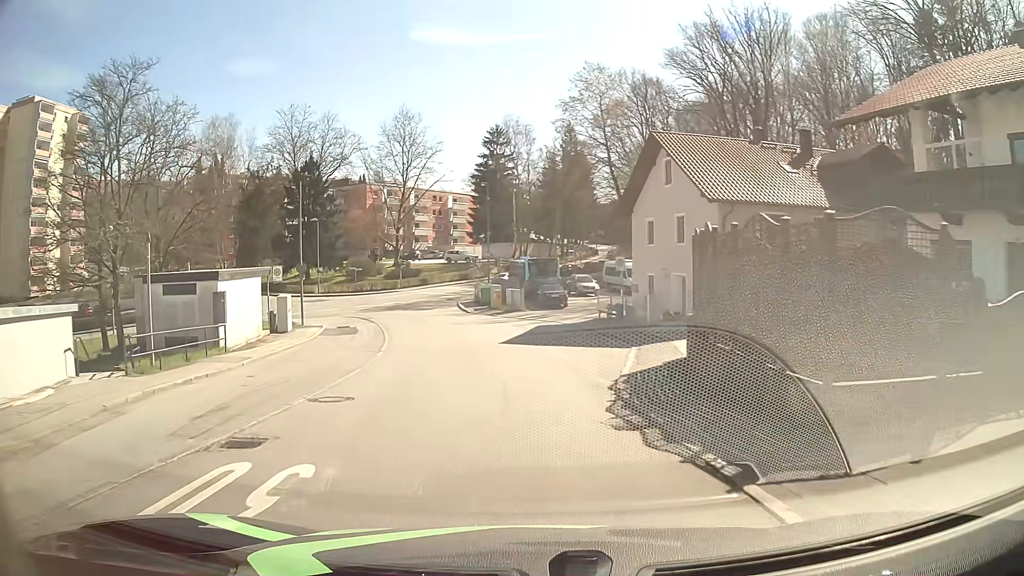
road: residential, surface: asphalt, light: Day
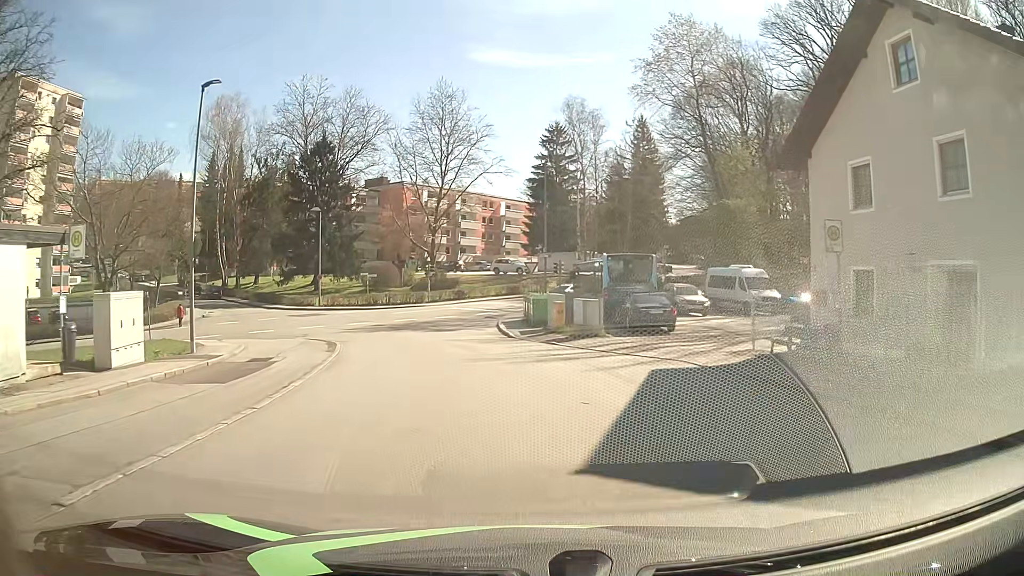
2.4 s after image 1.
(-0.9, +17.9) m; -5°
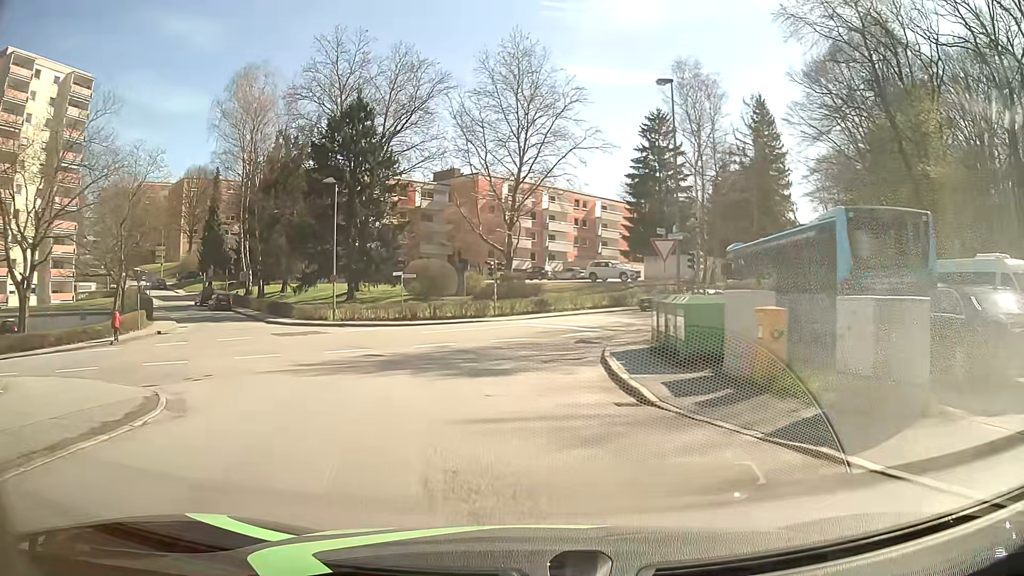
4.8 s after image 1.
(-1.0, +17.7) m; -8°
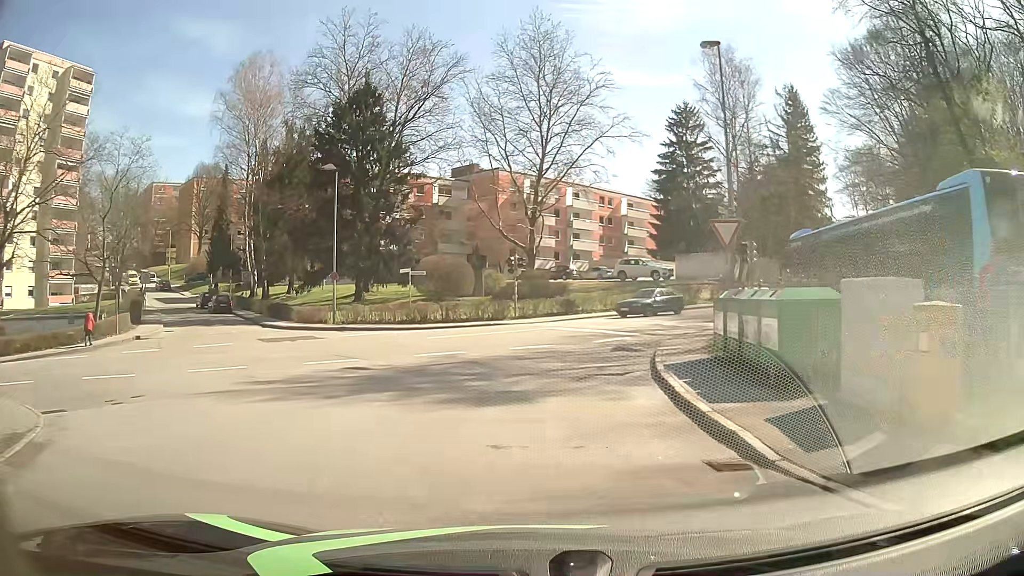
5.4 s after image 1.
(0.0, +4.2) m; -1°
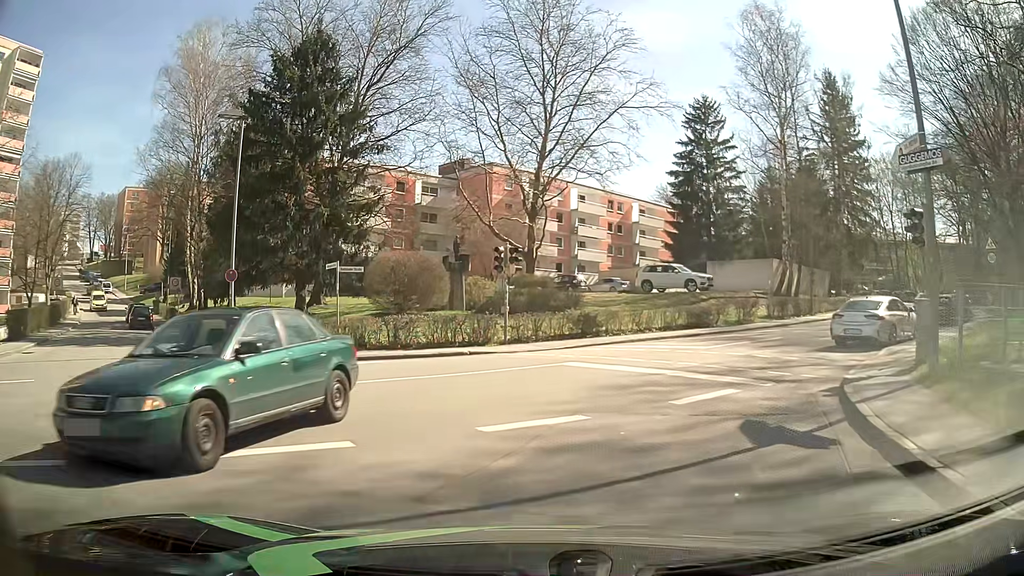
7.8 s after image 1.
(-0.1, +11.5) m; -1°
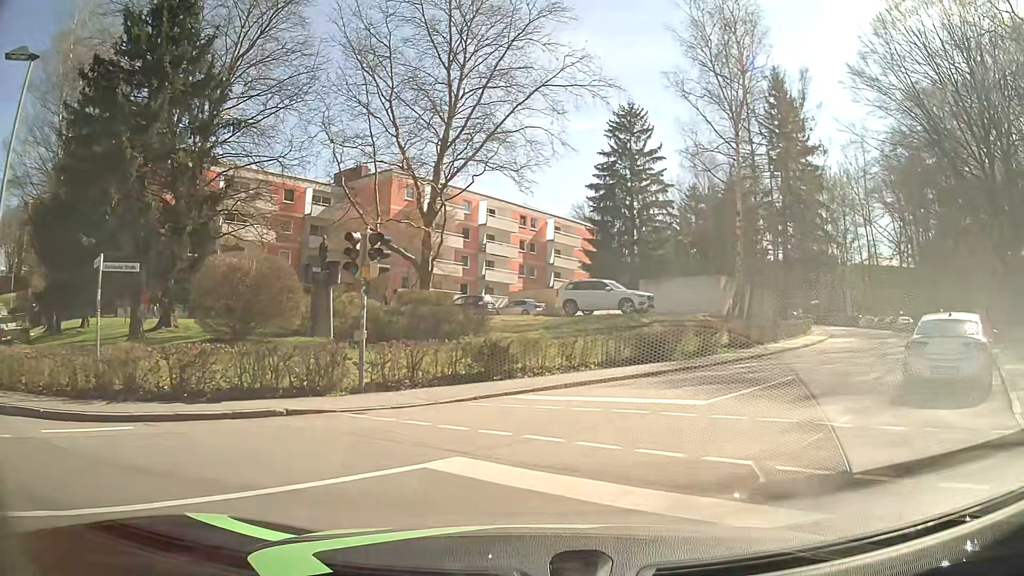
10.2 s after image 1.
(+0.6, +8.5) m; +8°
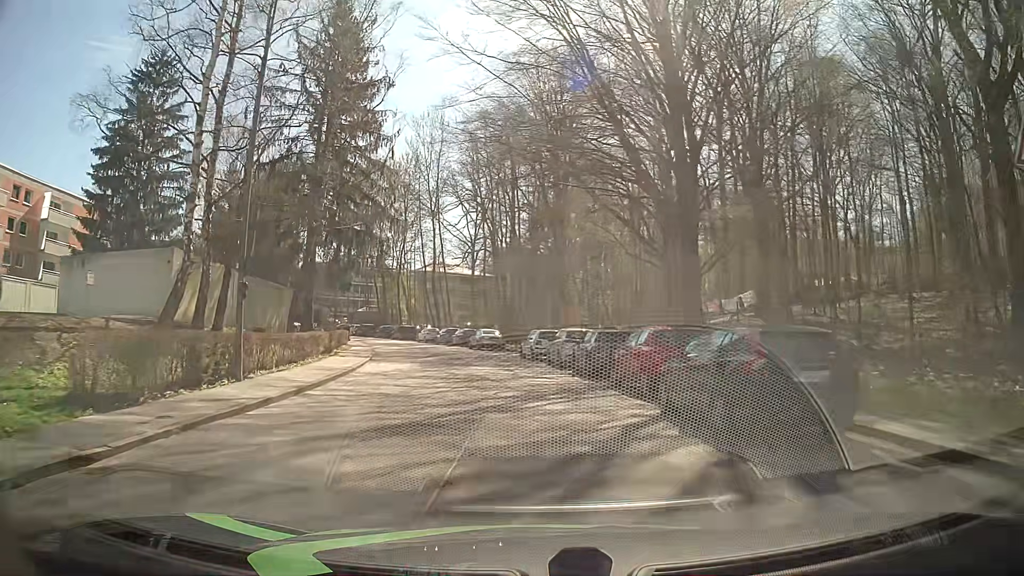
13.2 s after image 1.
(+7.7, +17.4) m; +38°
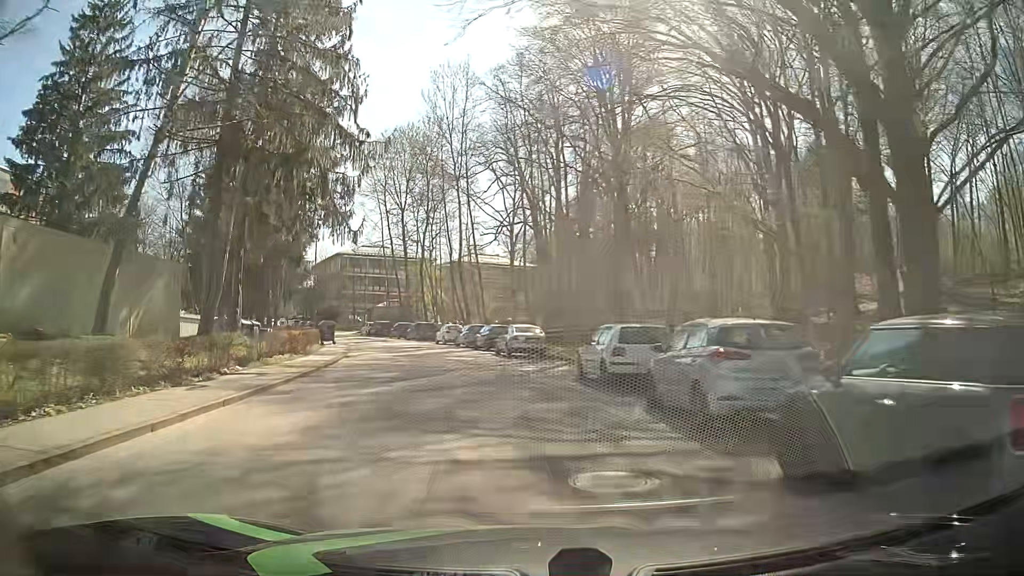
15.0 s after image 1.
(-0.3, +16.4) m; -3°
(0, +10) (-2, +20) (-3, +30) (-6, +39) (-9, +49) (-13, +58) (-17, +67) (-22, +76) (-27, +84) (-33, +93) m
